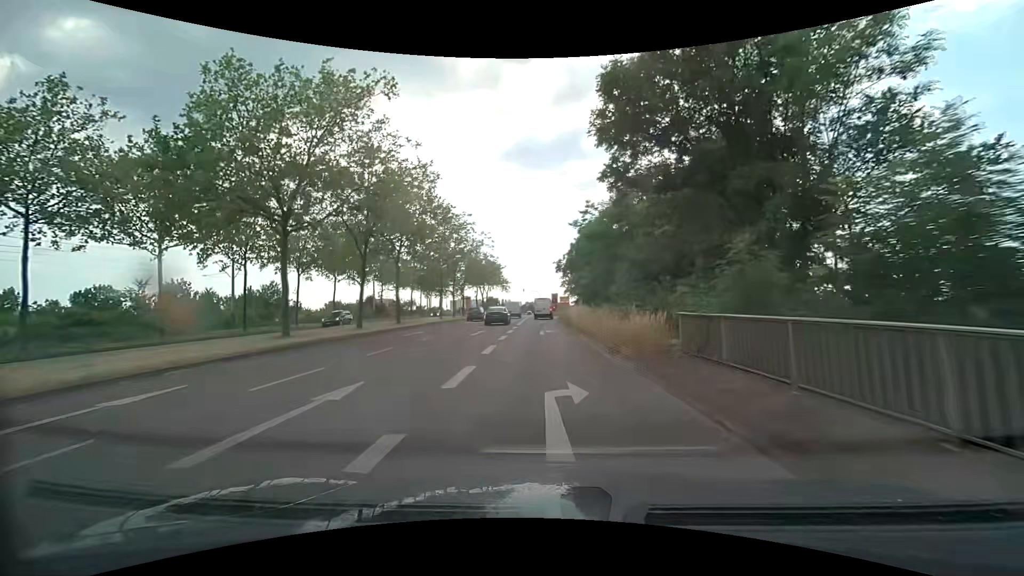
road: secondary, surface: asphalt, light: Day
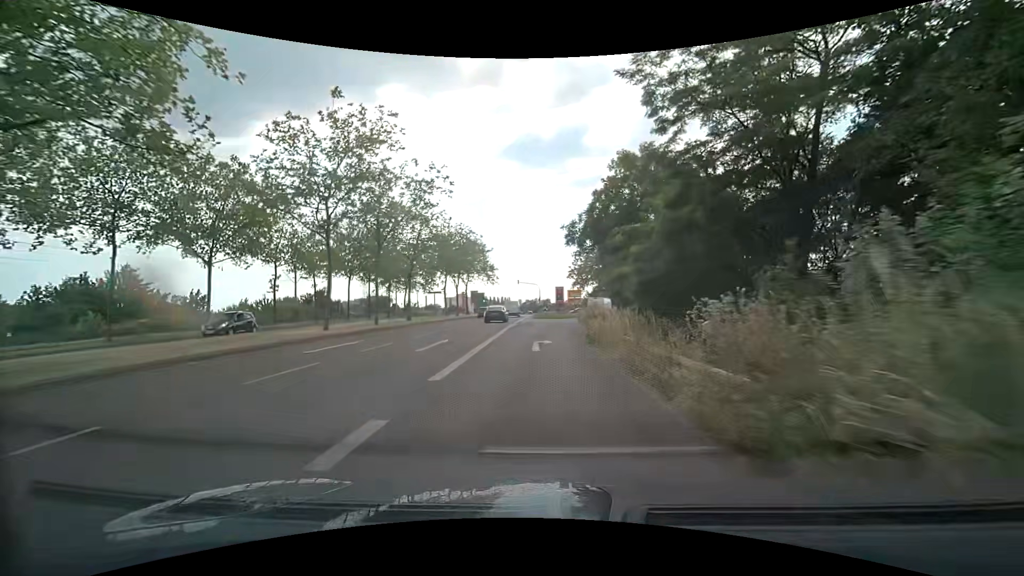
(0.0, +29.7) m; -1°
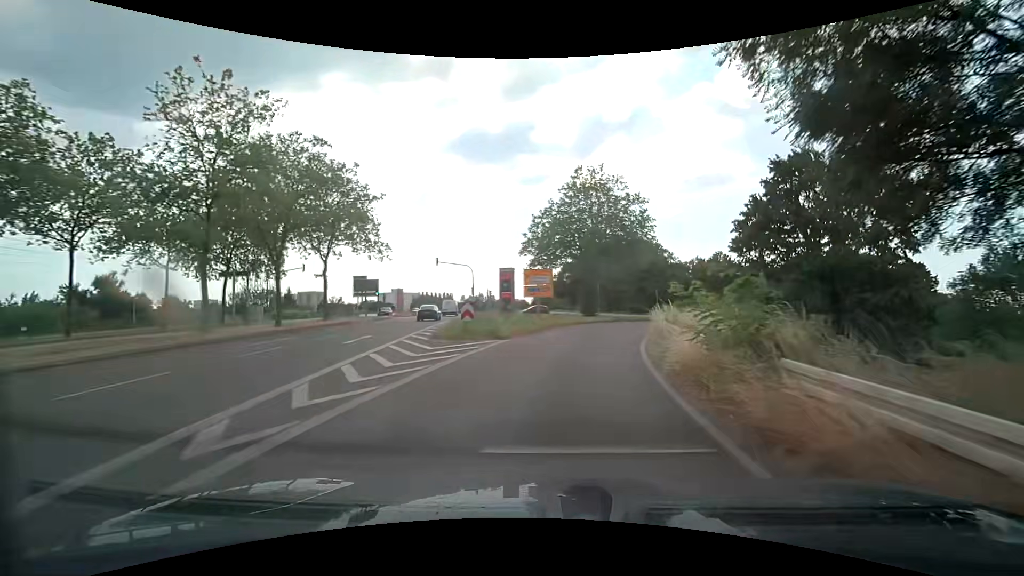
(+1.1, +36.8) m; +7°
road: secondary_link
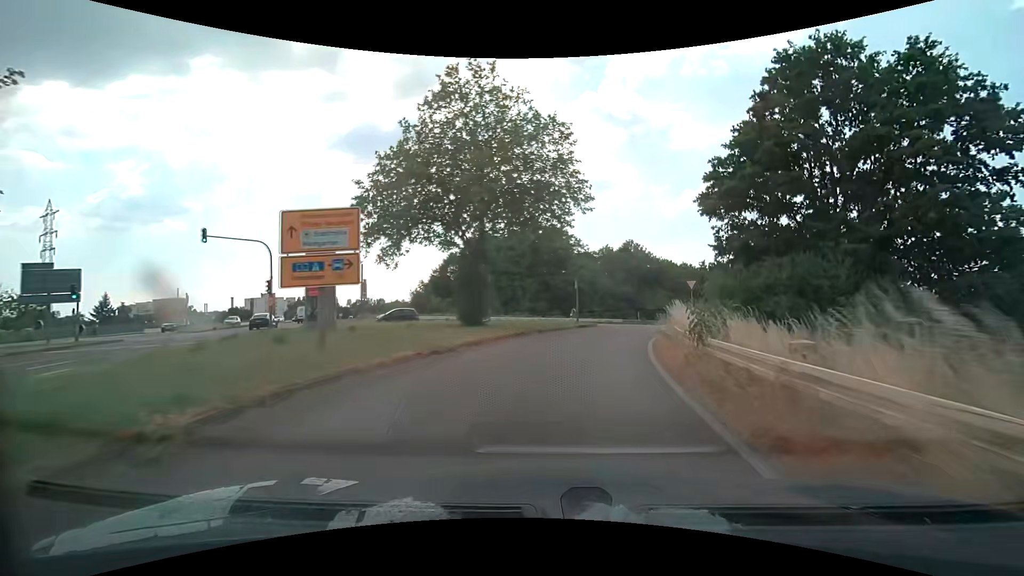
(+2.2, +21.0) m; +12°
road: trunk_link
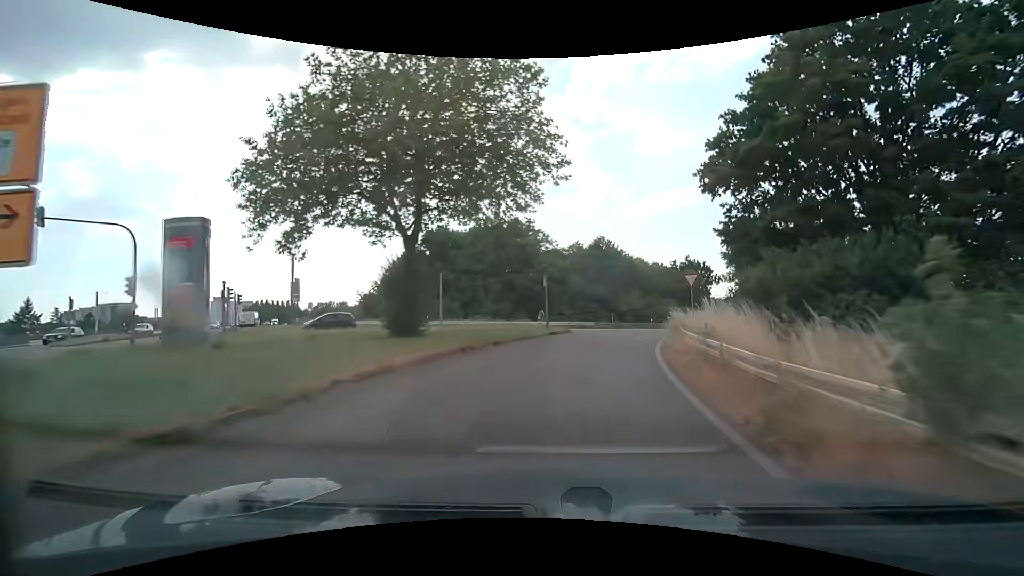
(+0.2, +7.1) m; +4°
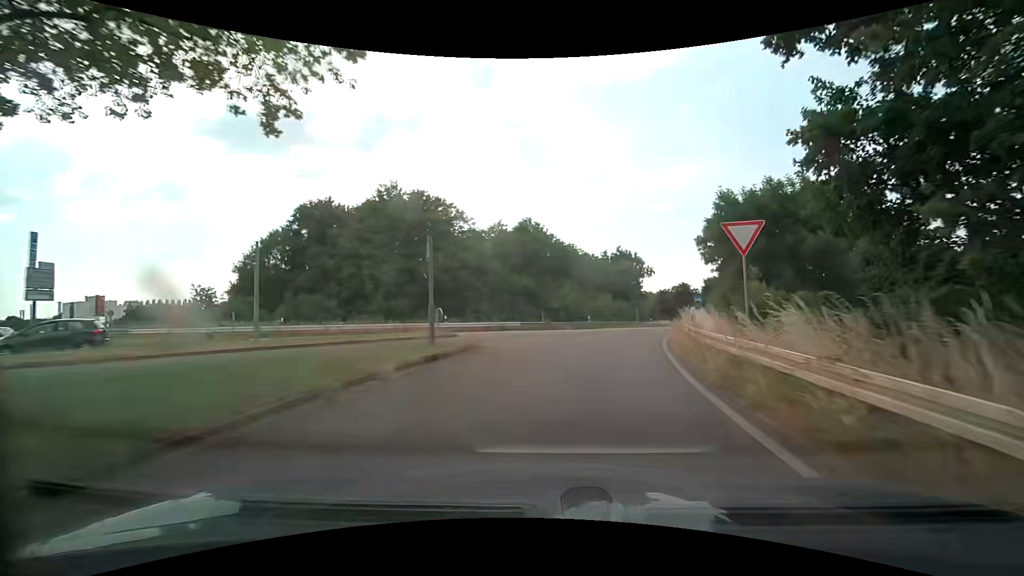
(+1.1, +14.3) m; +9°
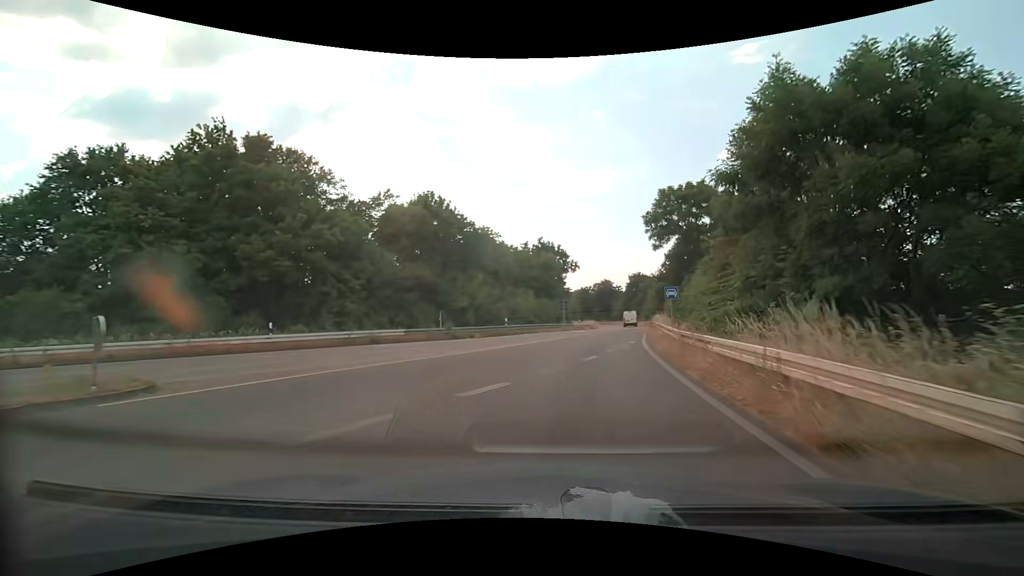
(+1.1, +14.5) m; +9°
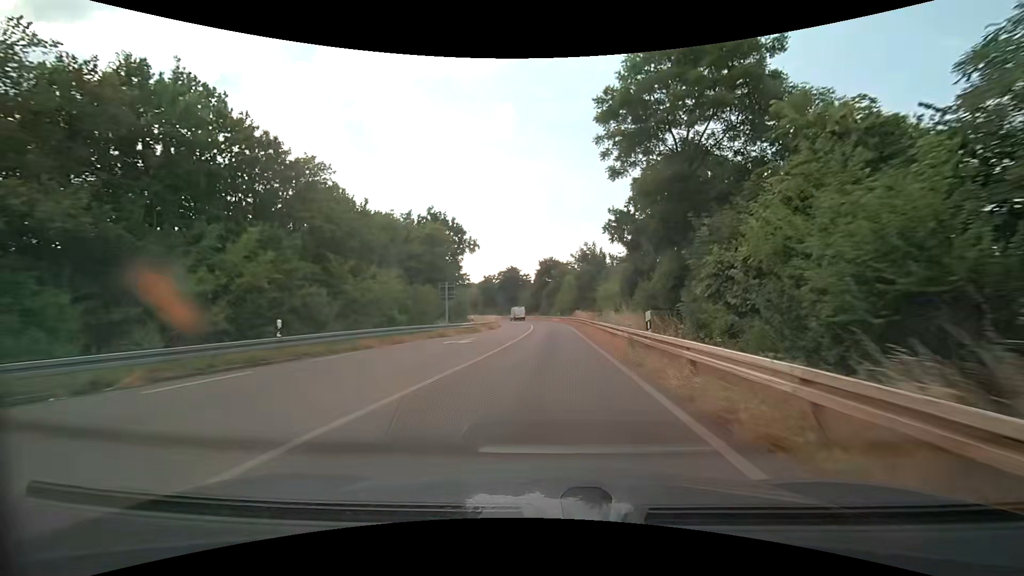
(+2.5, +22.7) m; +11°
(0, +10) (0, +20) (0, +30) (0, +40) (0, +50) (0, +60) (-1, +70) (-3, +80) (-5, +90) (-7, +99) m
